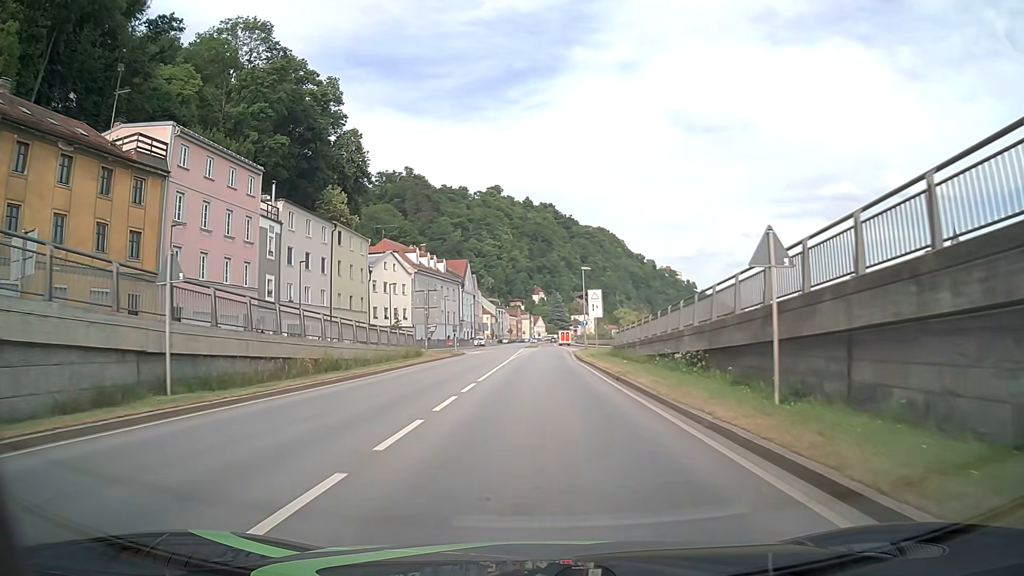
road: primary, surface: asphalt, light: Day
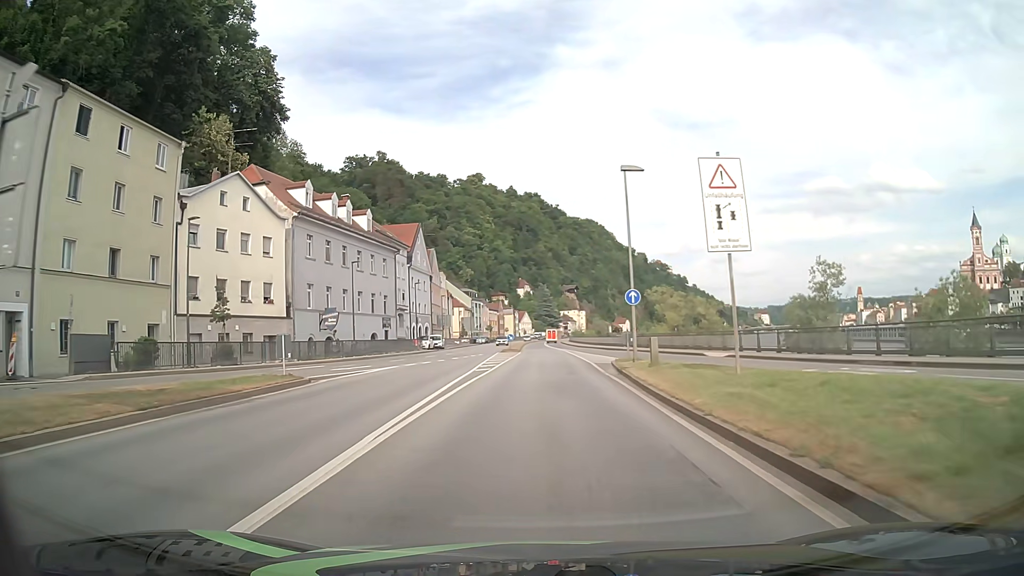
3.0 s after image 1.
(+0.3, +38.1) m; +2°
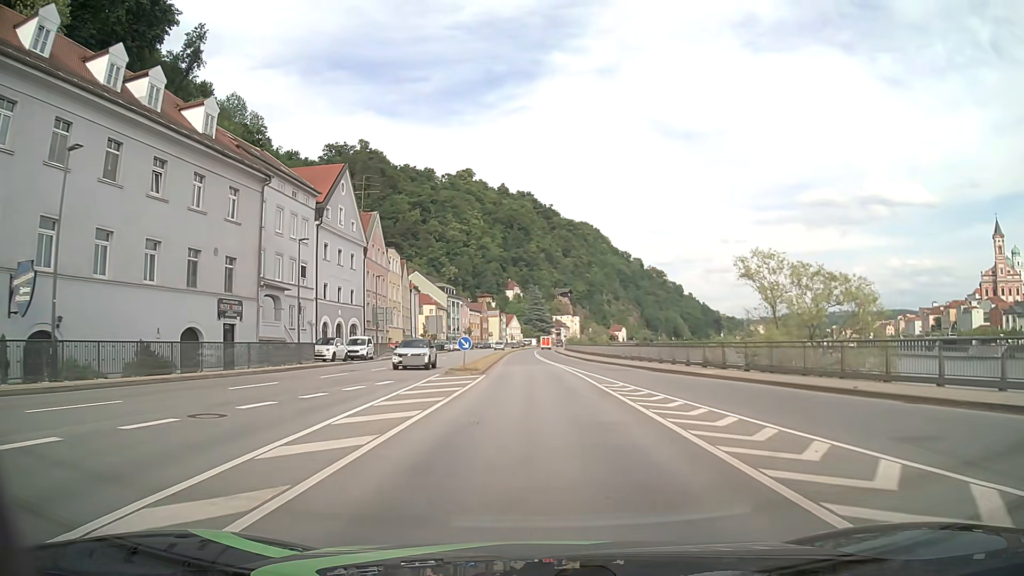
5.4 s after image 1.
(+0.1, +30.5) m; 0°
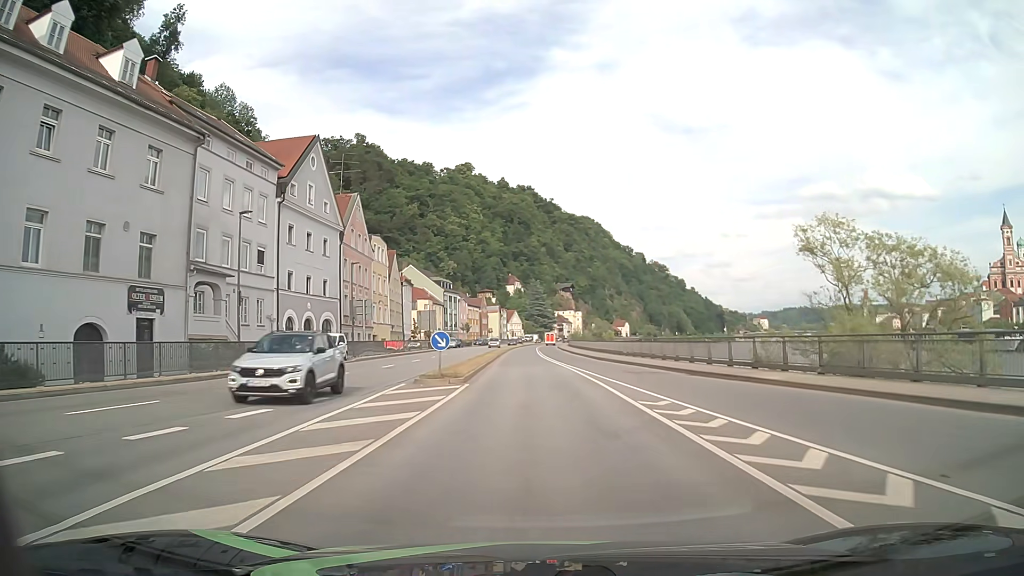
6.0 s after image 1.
(0.0, +7.6) m; 0°
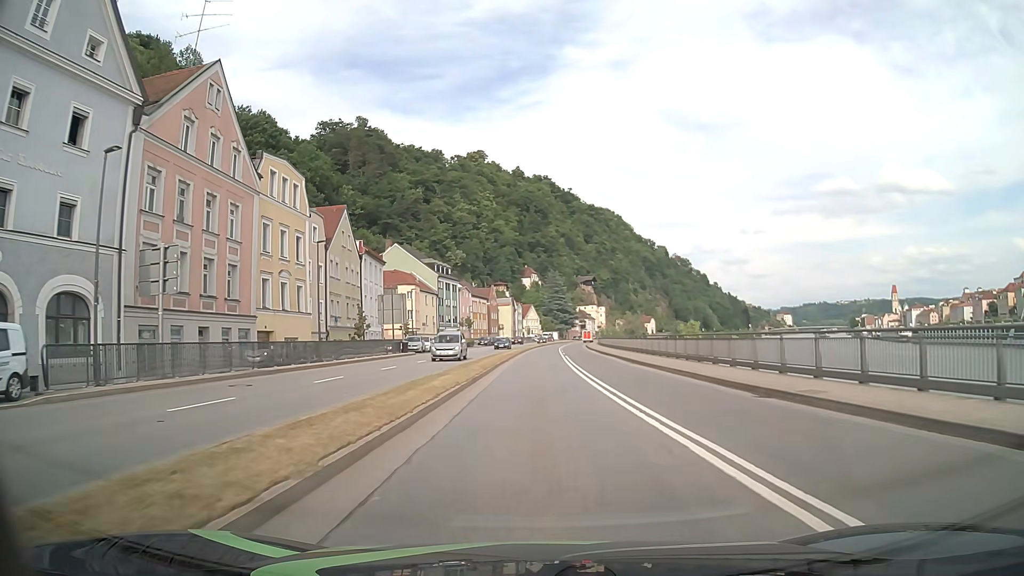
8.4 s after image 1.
(-0.5, +30.5) m; -1°
